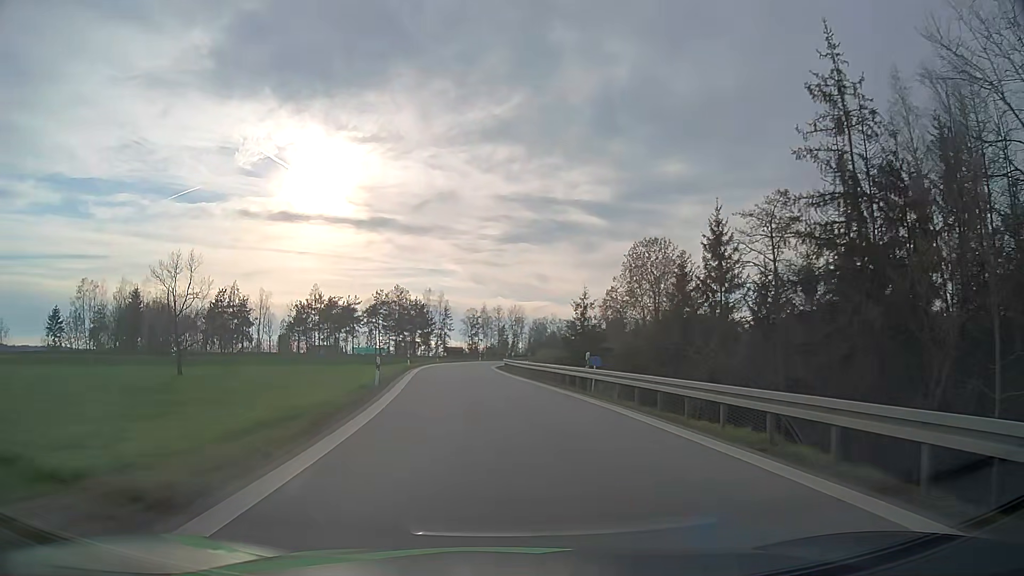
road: motorway_link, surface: asphalt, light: Day
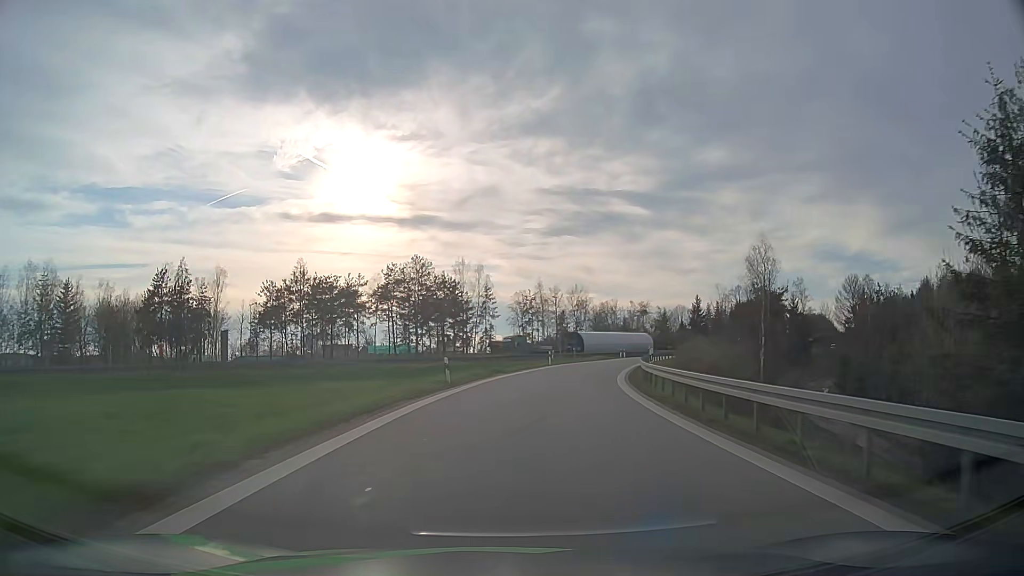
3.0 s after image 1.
(-3.8, +48.9) m; -5°
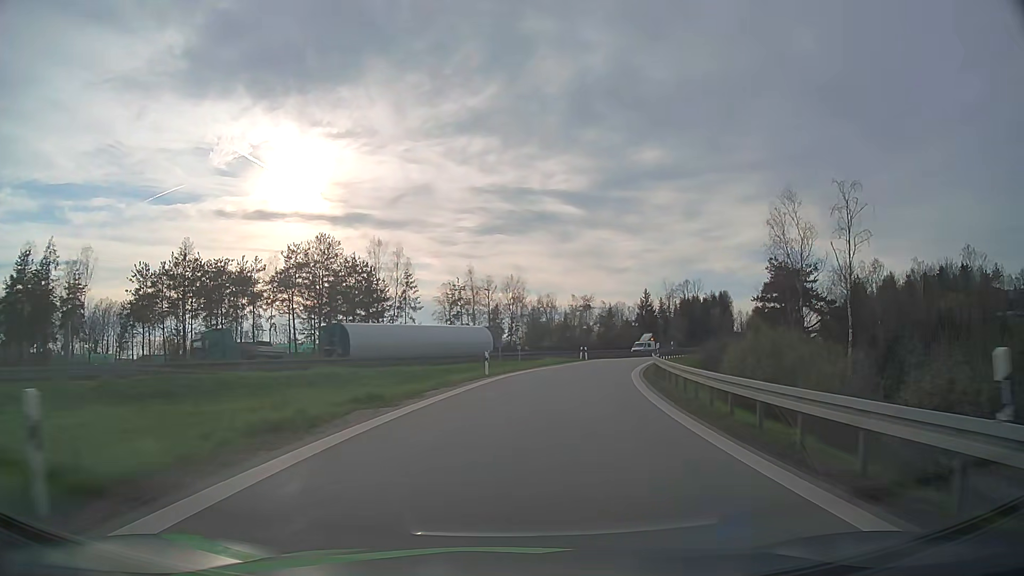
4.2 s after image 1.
(+0.9, +20.7) m; +6°
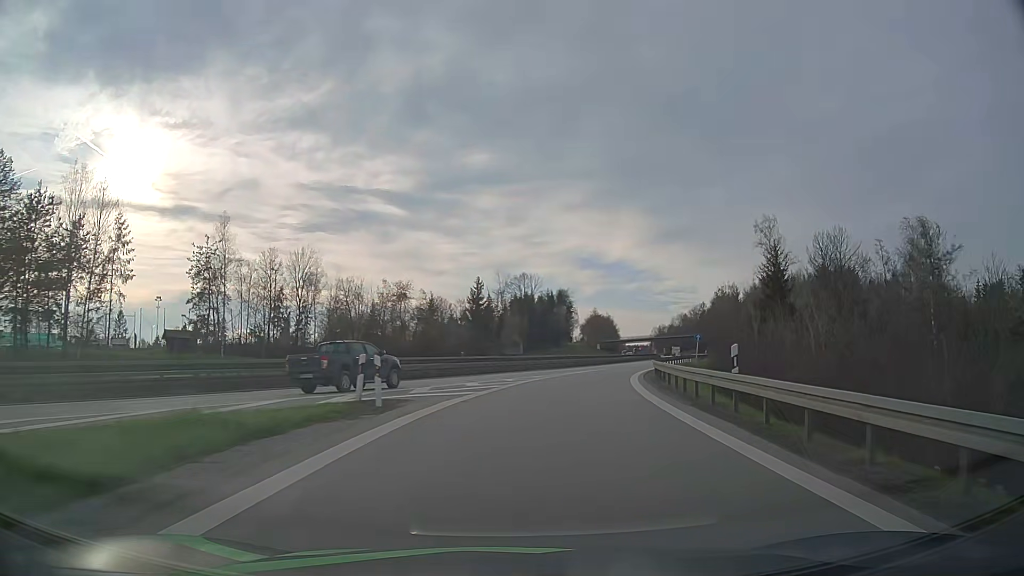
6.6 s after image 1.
(+5.1, +40.8) m; +15°
(0, +10) (+2, +20) (+3, +30) (+6, +39) (+9, +49) (+13, +58) (+16, +68) (+20, +77) (+23, +86) (+26, +96) m
